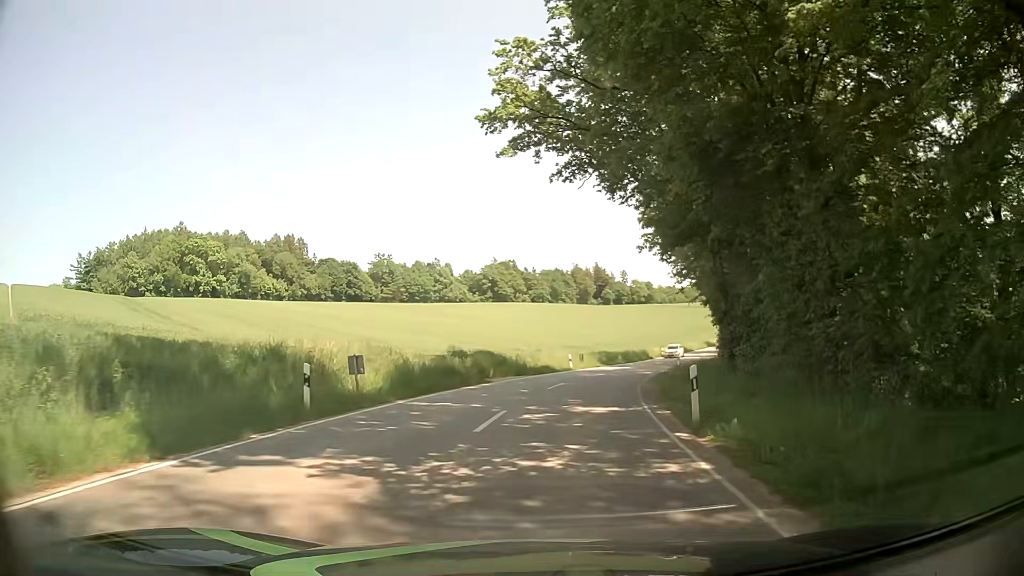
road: tertiary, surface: asphalt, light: Day
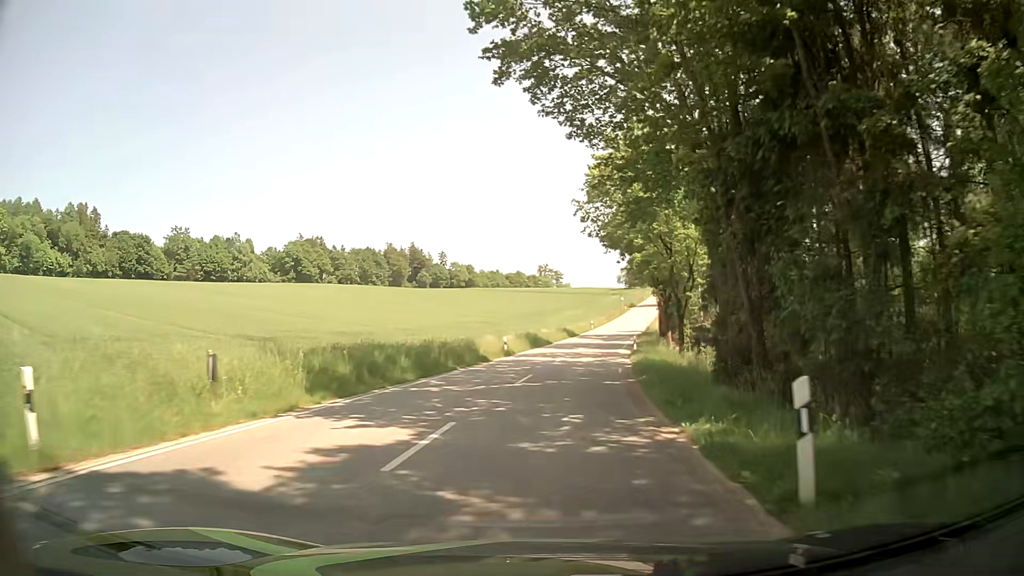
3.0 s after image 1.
(+5.8, +39.7) m; +15°
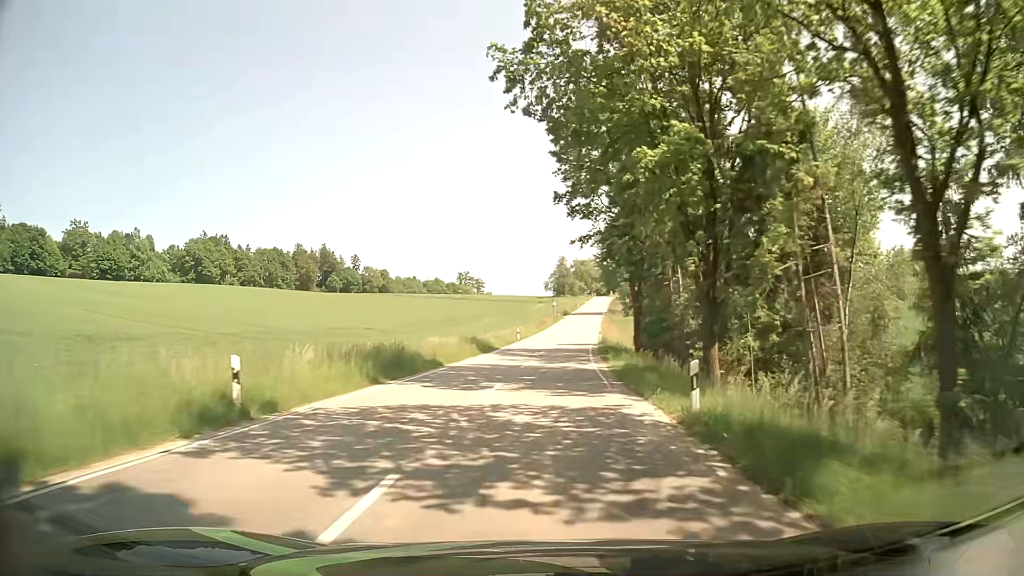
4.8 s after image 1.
(+1.8, +28.1) m; +7°
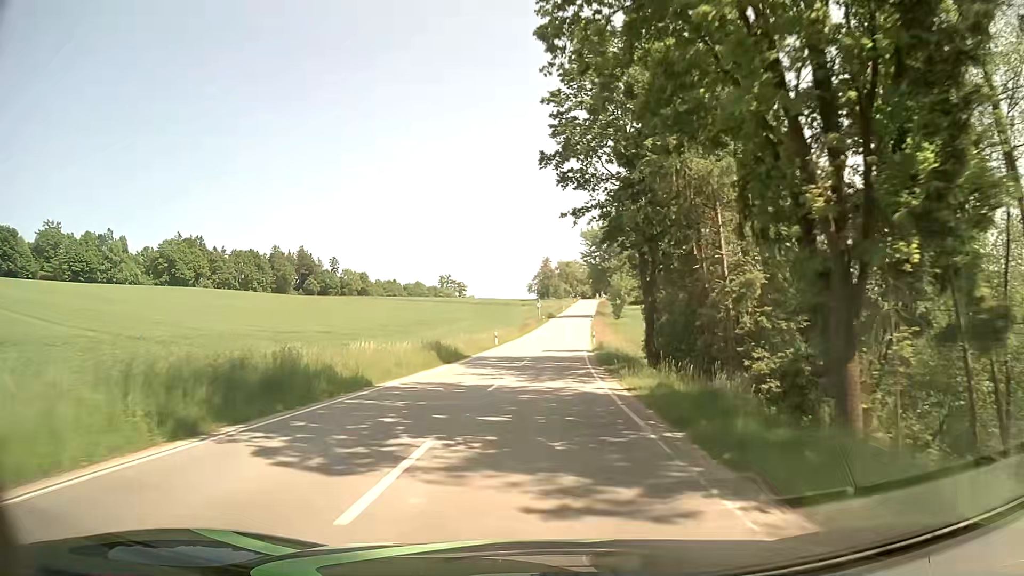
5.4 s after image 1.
(0.0, +9.9) m; +1°
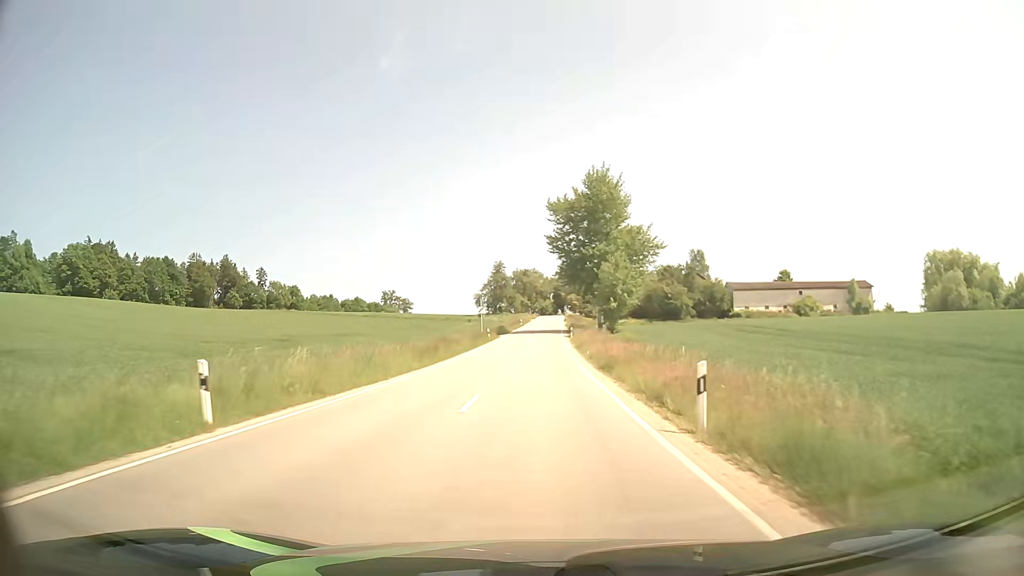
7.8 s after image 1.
(+1.1, +41.0) m; +4°
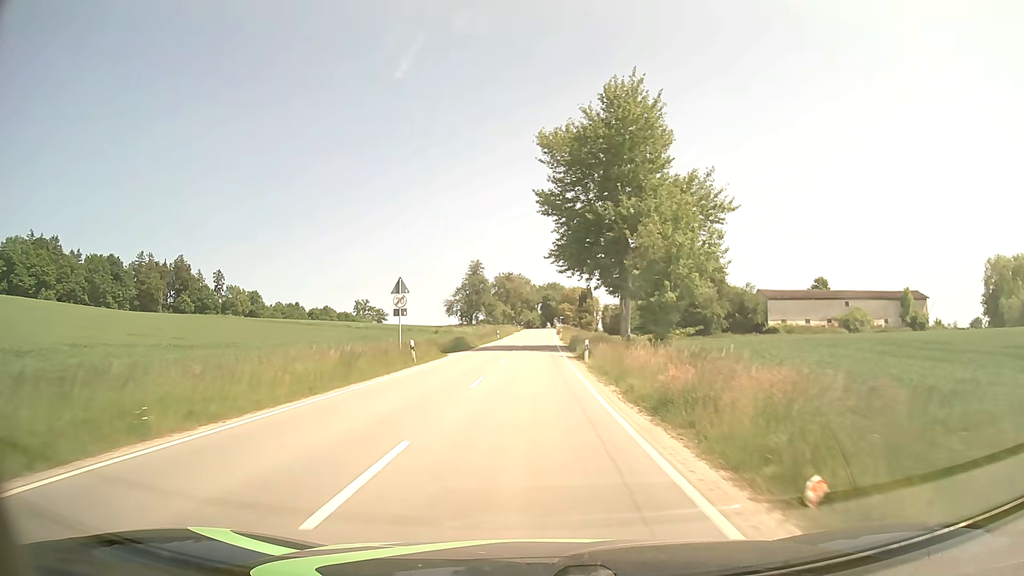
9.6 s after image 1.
(+0.3, +31.3) m; +1°
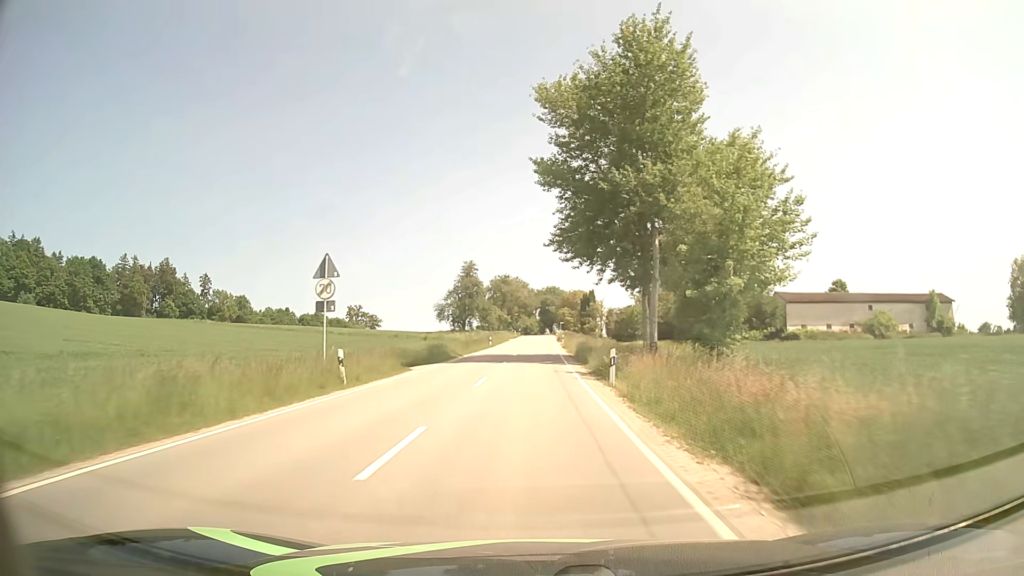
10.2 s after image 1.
(0.0, +10.4) m; 0°
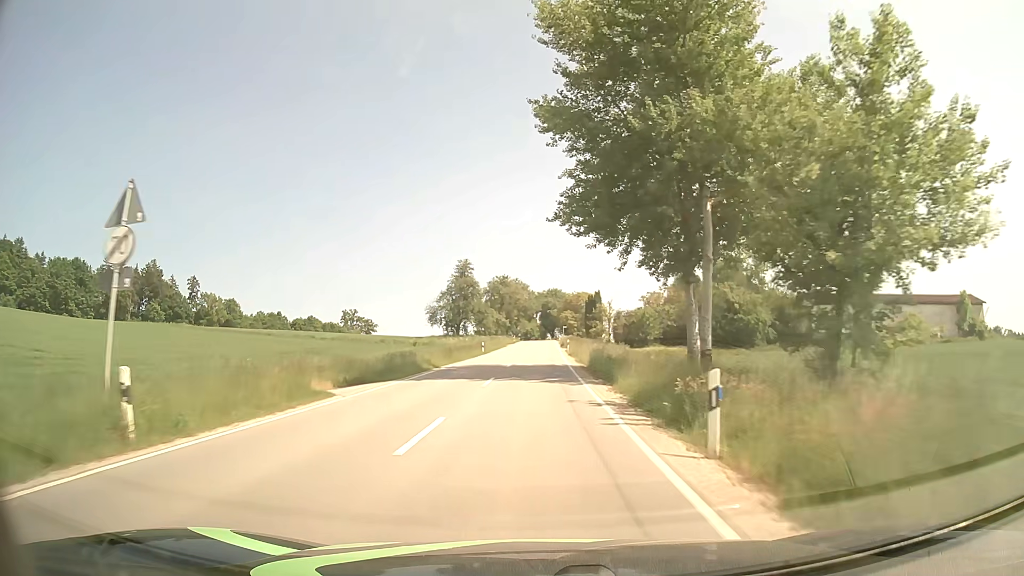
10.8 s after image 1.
(0.0, +10.4) m; 0°
(0, +10) (0, +20) (0, +30) (0, +40) (0, +50) (0, +60) (+1, +70) (+1, +80) (+1, +90) (+1, +100) m
